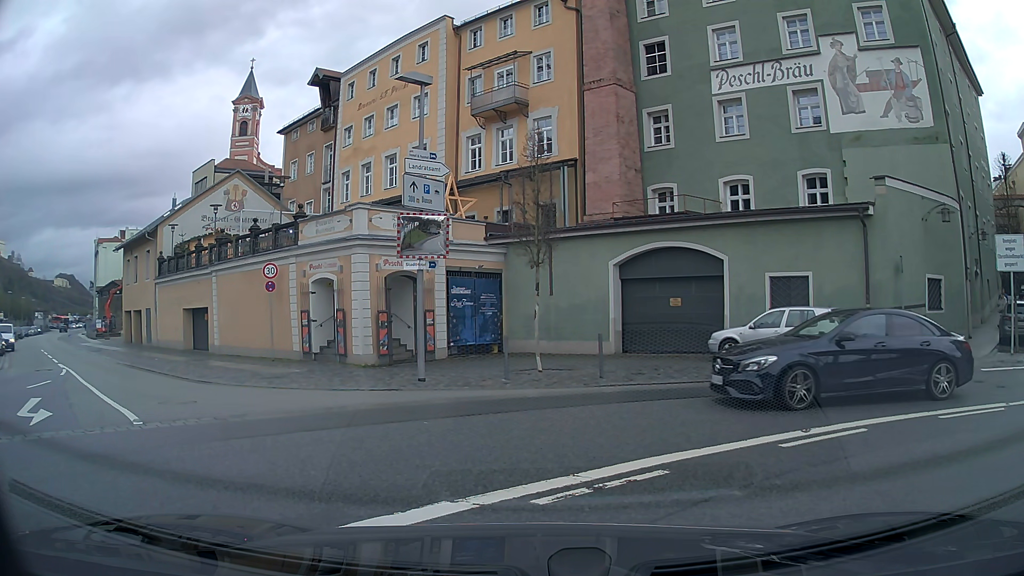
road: residential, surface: asphalt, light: Day
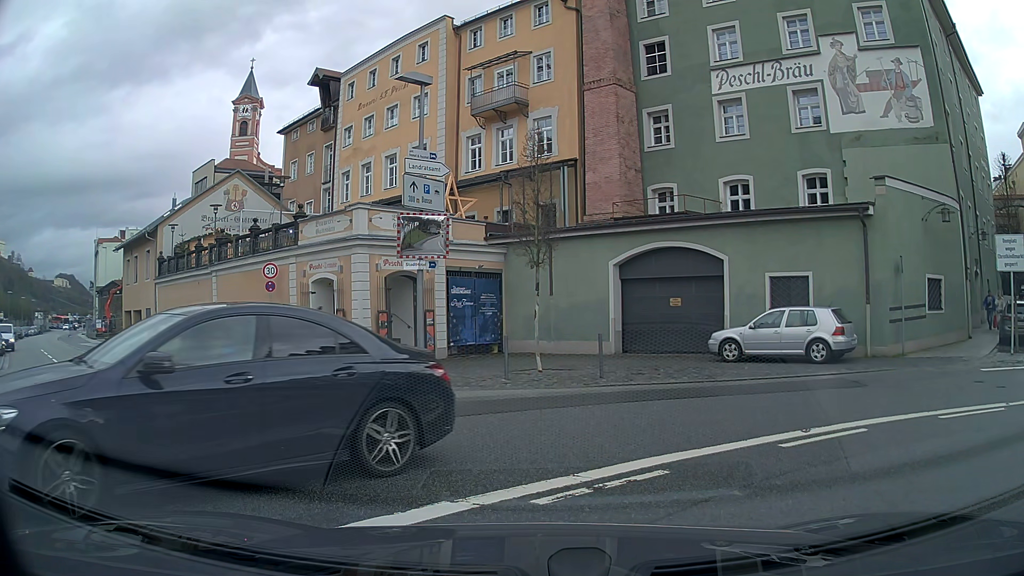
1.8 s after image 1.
(0.0, 0.0) m; 0°
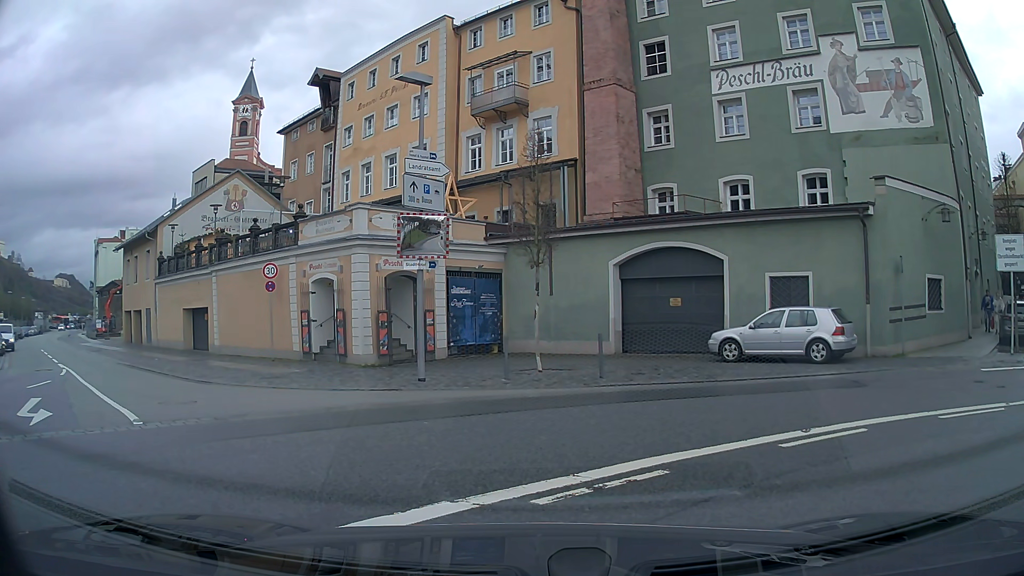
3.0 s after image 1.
(0.0, 0.0) m; 0°
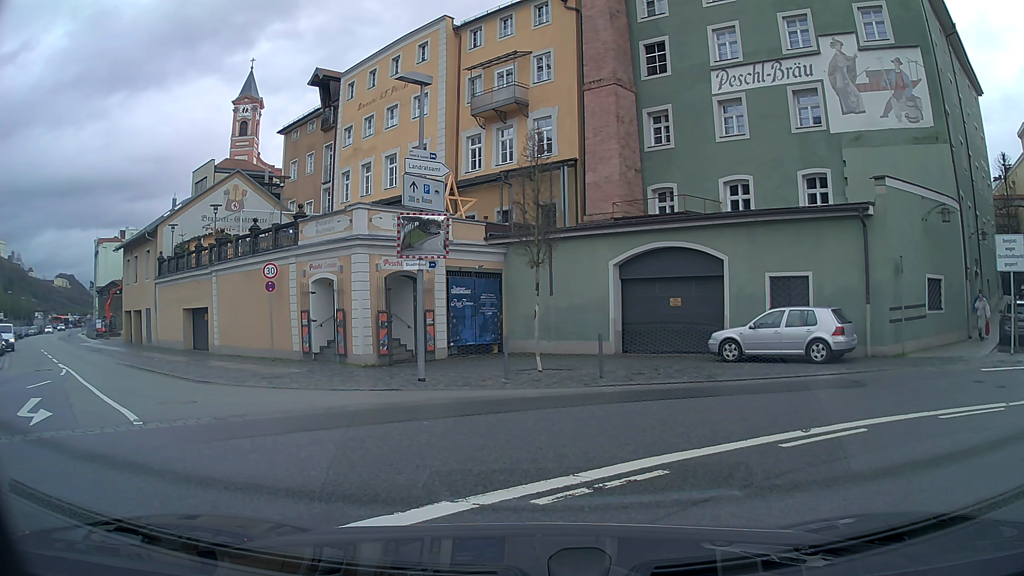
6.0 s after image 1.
(0.0, 0.0) m; 0°
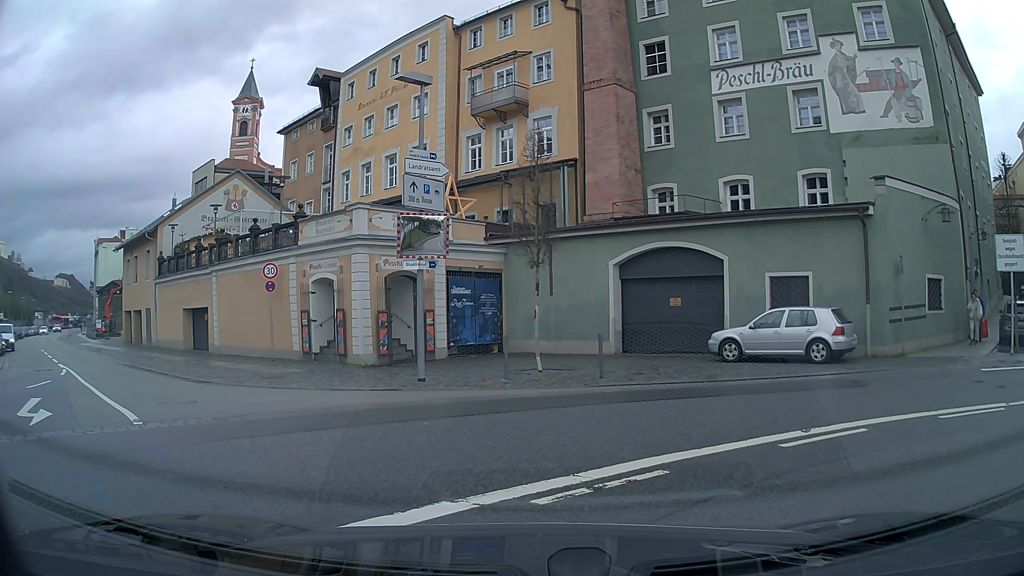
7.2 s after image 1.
(0.0, 0.0) m; 0°
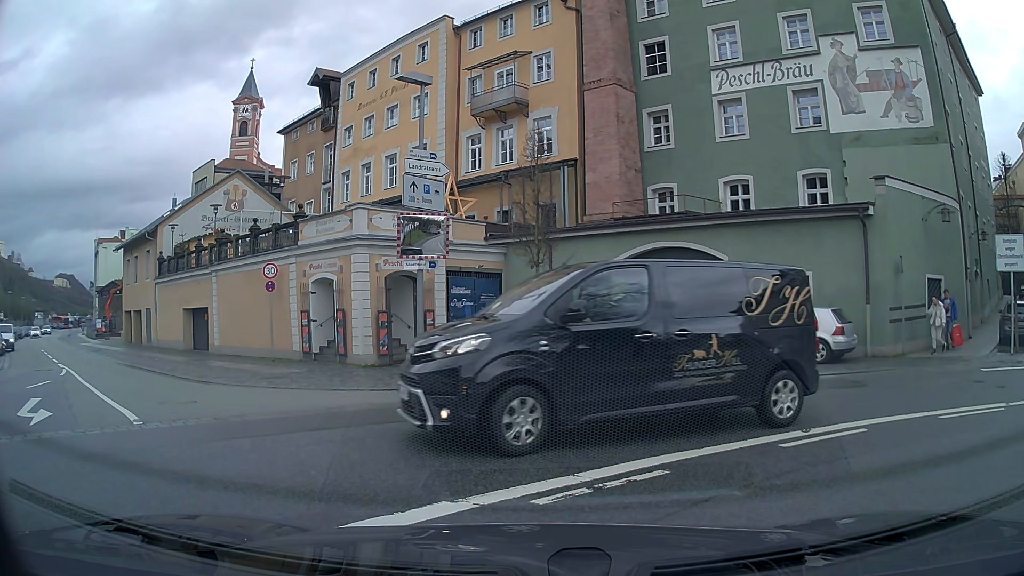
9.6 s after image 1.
(0.0, 0.0) m; 0°
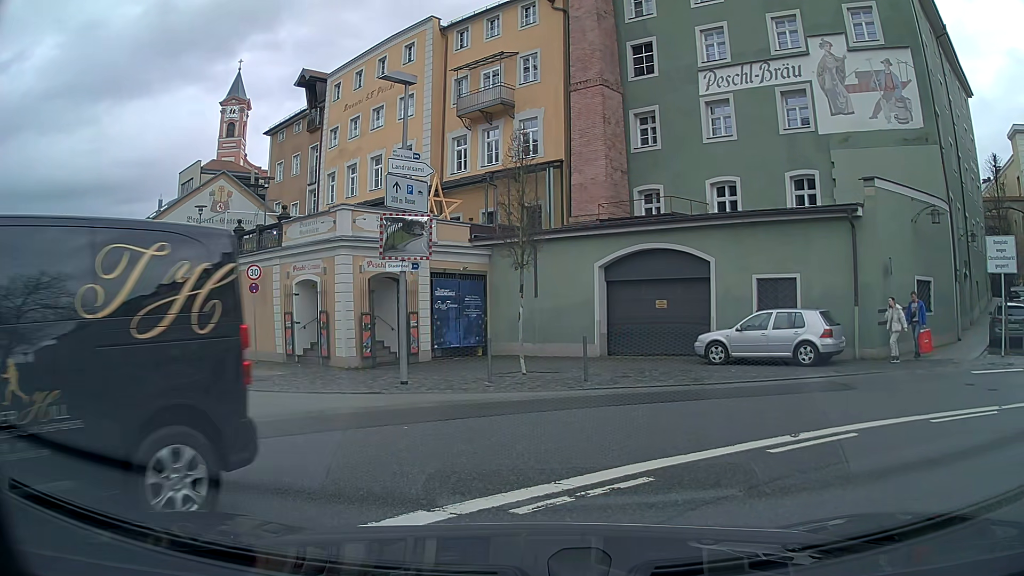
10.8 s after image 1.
(0.0, +0.2) m; 0°
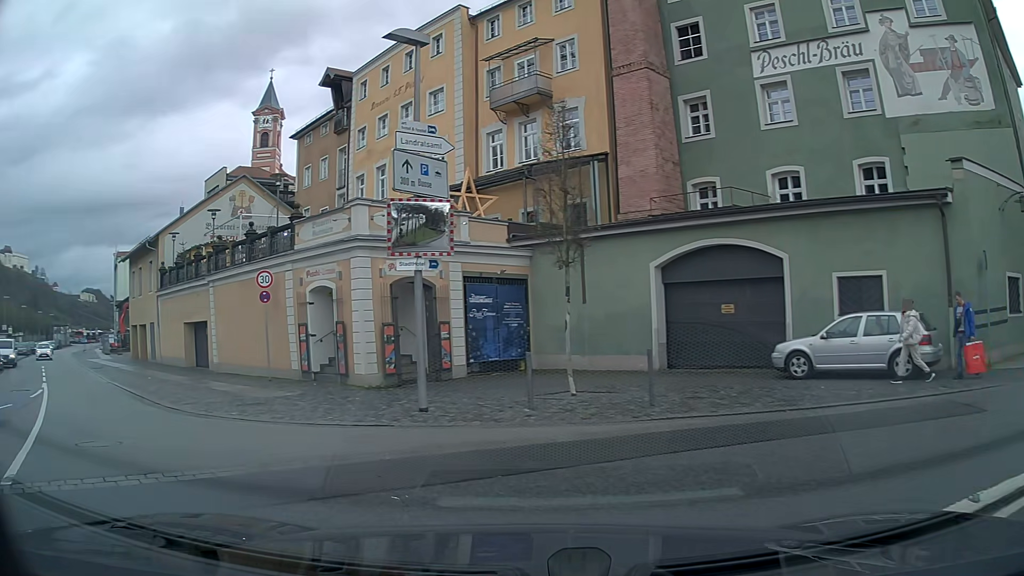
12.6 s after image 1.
(+0.2, +3.1) m; -5°
(-4, +9) (-9, +17) (-15, +26) (-21, +34) (-27, +42) (-33, +50) (-38, +58) (-43, +67) (-48, +75) (-53, +84) m
